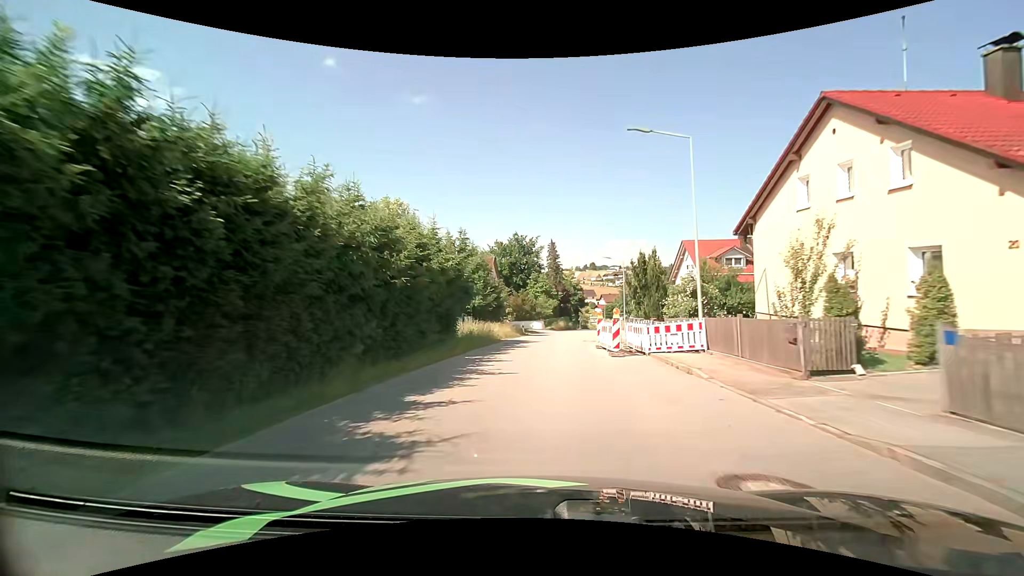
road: tertiary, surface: asphalt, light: Day
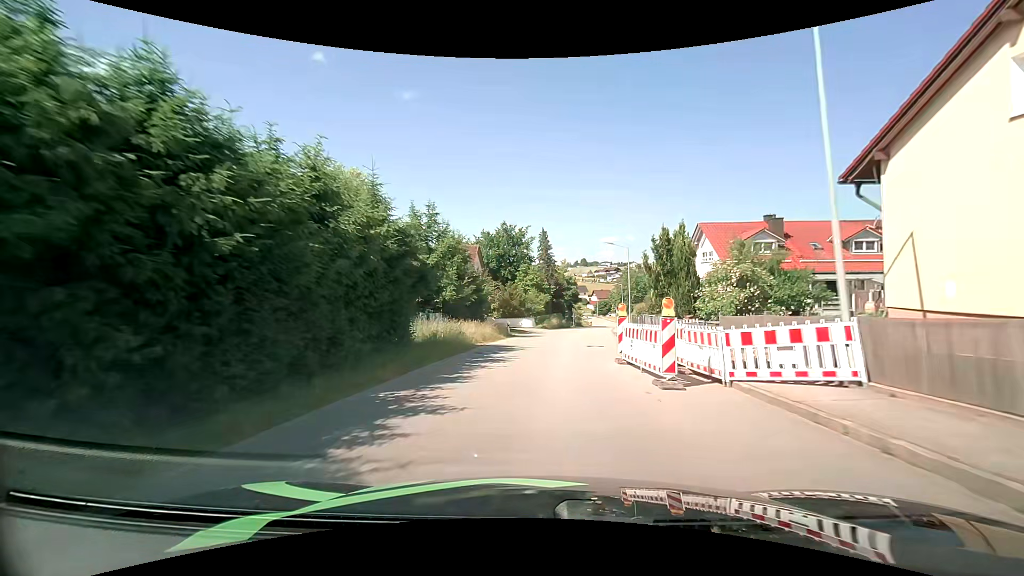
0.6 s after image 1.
(+0.1, +8.1) m; +1°
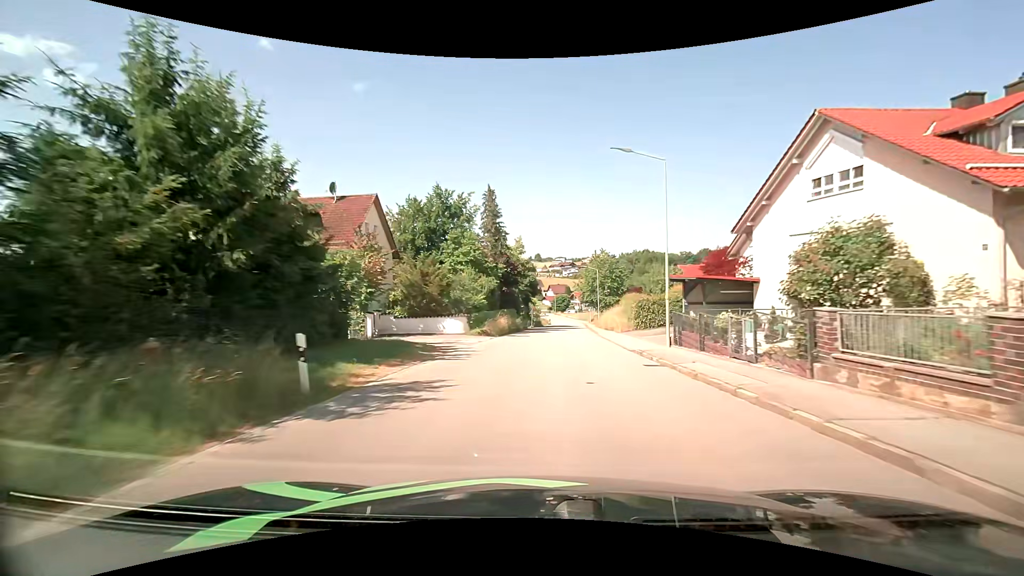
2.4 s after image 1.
(+0.9, +24.6) m; +5°
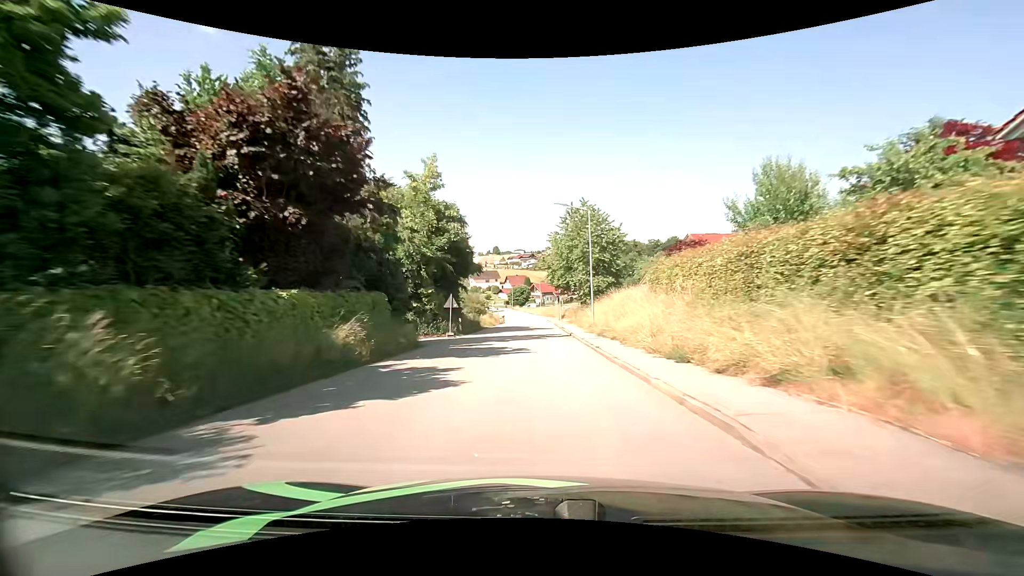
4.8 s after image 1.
(+2.1, +34.0) m; +5°
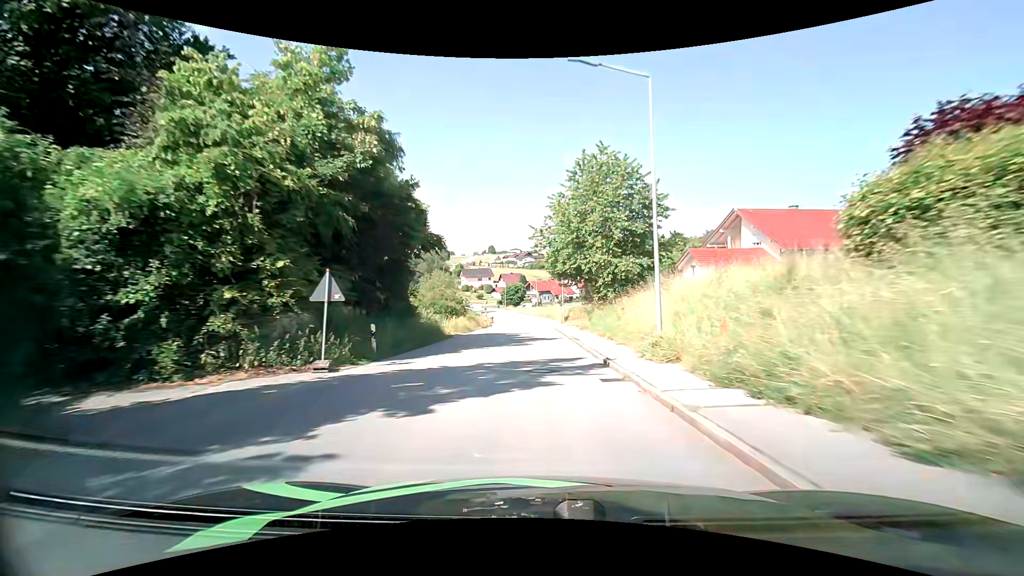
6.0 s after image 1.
(0.0, +16.9) m; 0°
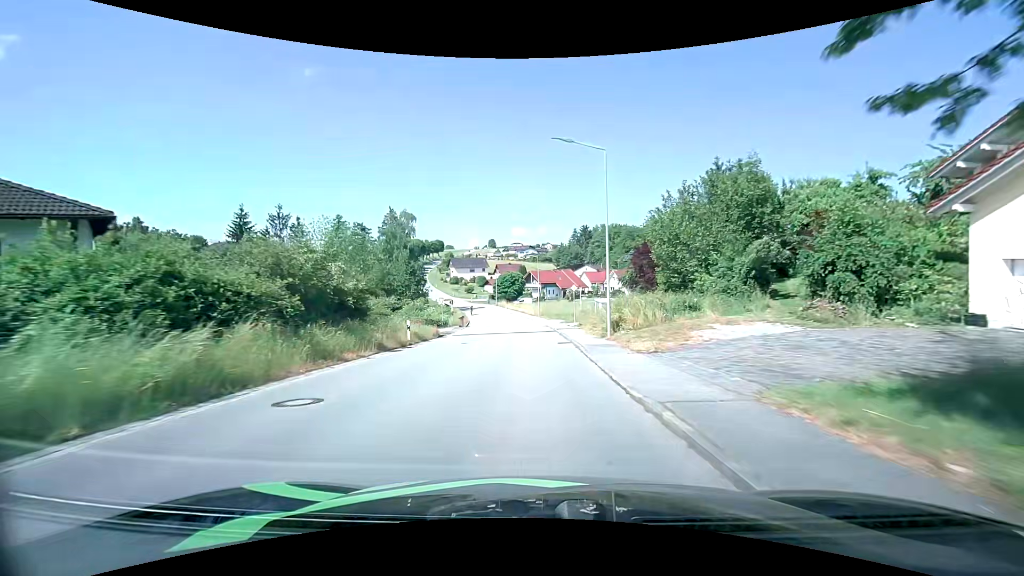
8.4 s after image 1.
(0.0, +34.0) m; 0°
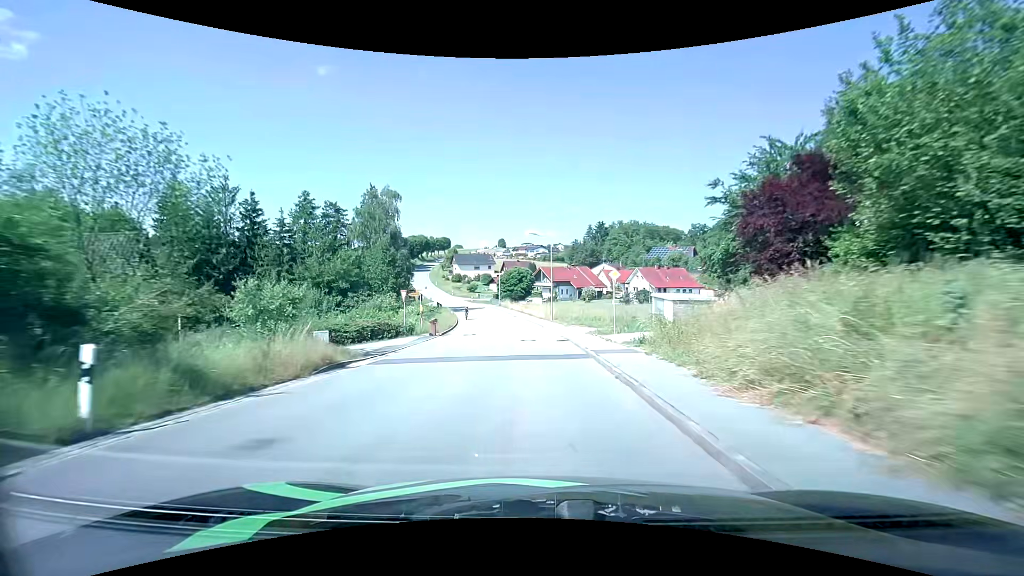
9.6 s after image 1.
(-0.1, +16.9) m; -1°
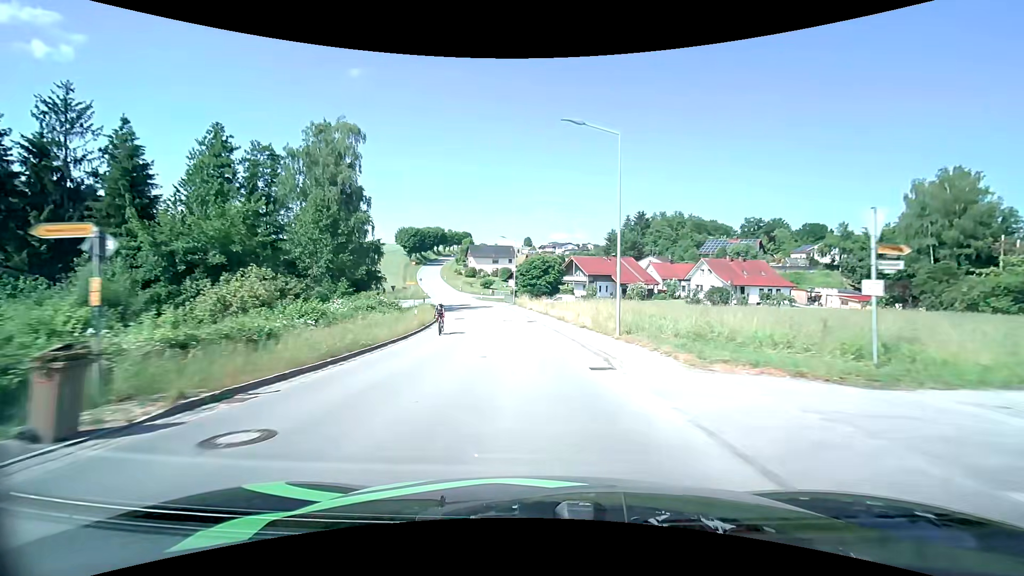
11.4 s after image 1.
(-0.5, +25.9) m; -3°
(0, +10) (-1, +20) (-1, +30) (-3, +40) (-4, +50) (-6, +60) (-9, +69) (-11, +79) (-14, +89) (-17, +98) m
